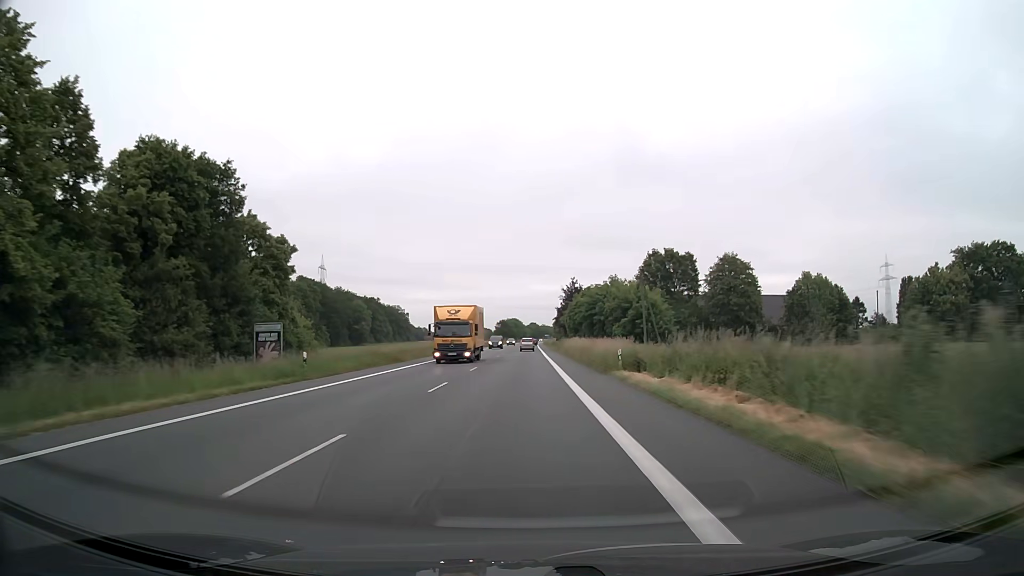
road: primary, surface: asphalt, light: Day
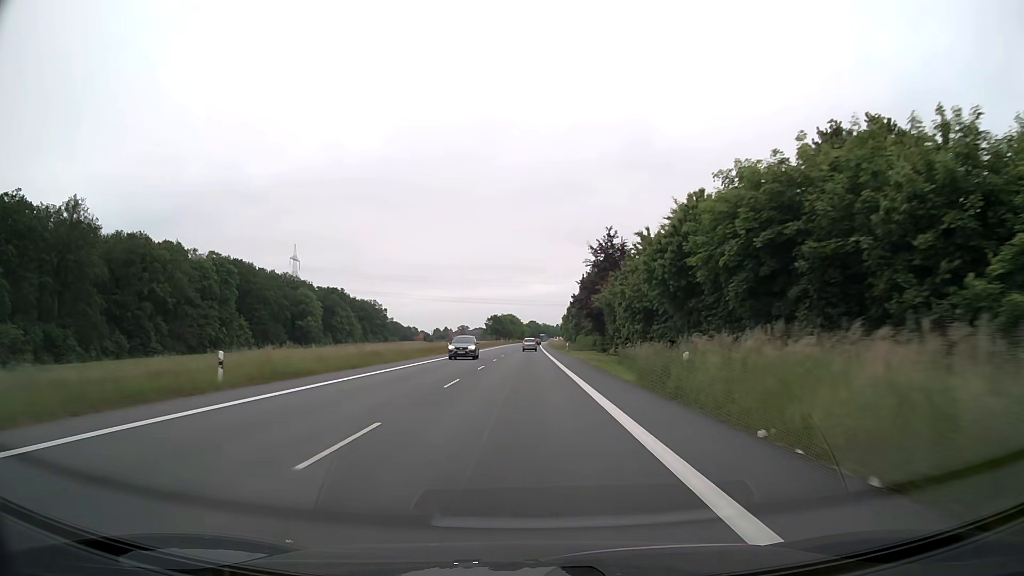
(0.0, +58.7) m; 0°
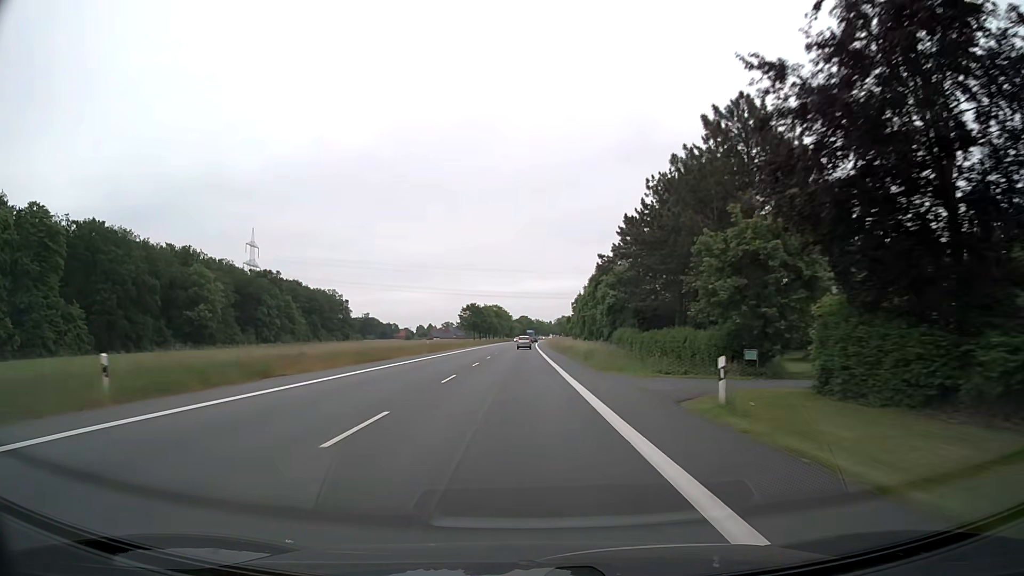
(+0.3, +58.6) m; +1°
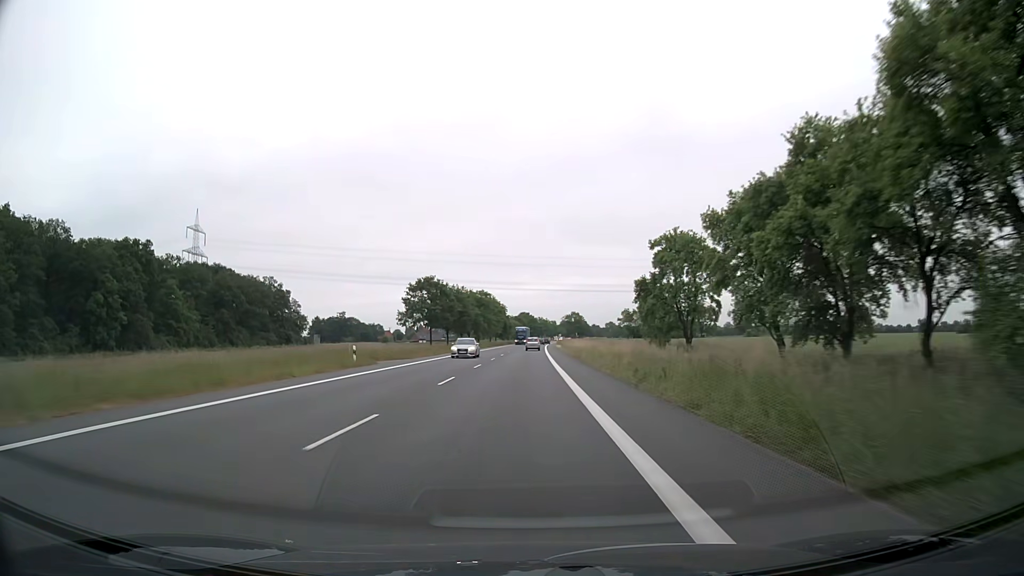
(0.0, +72.1) m; 0°
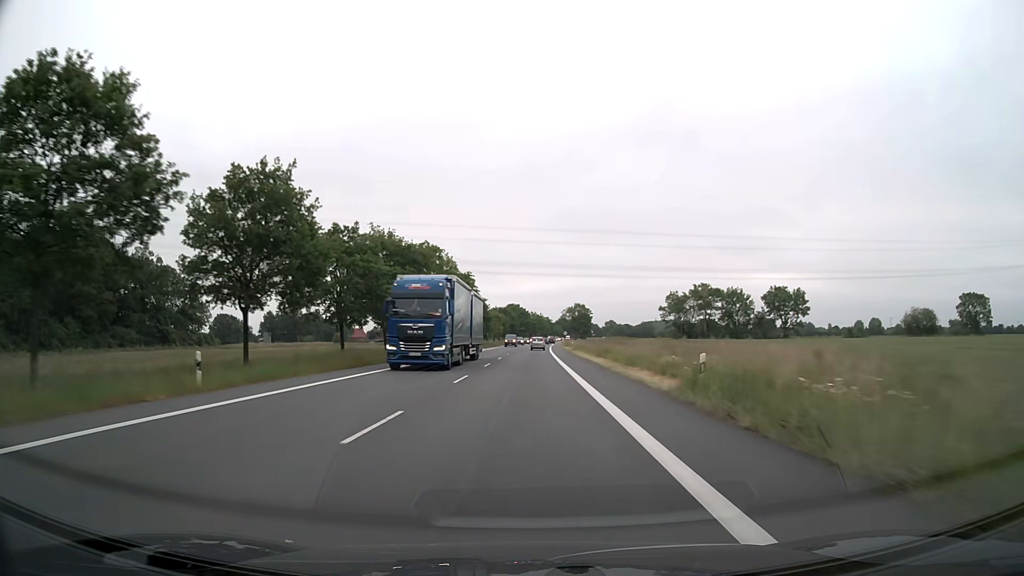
(+0.5, +71.5) m; +1°
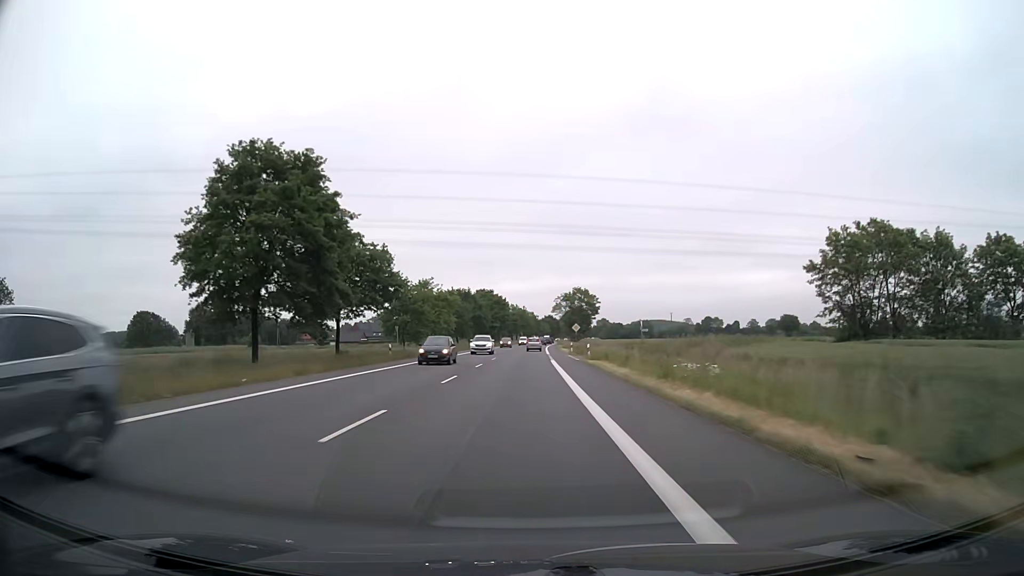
(+1.1, +71.9) m; +1°
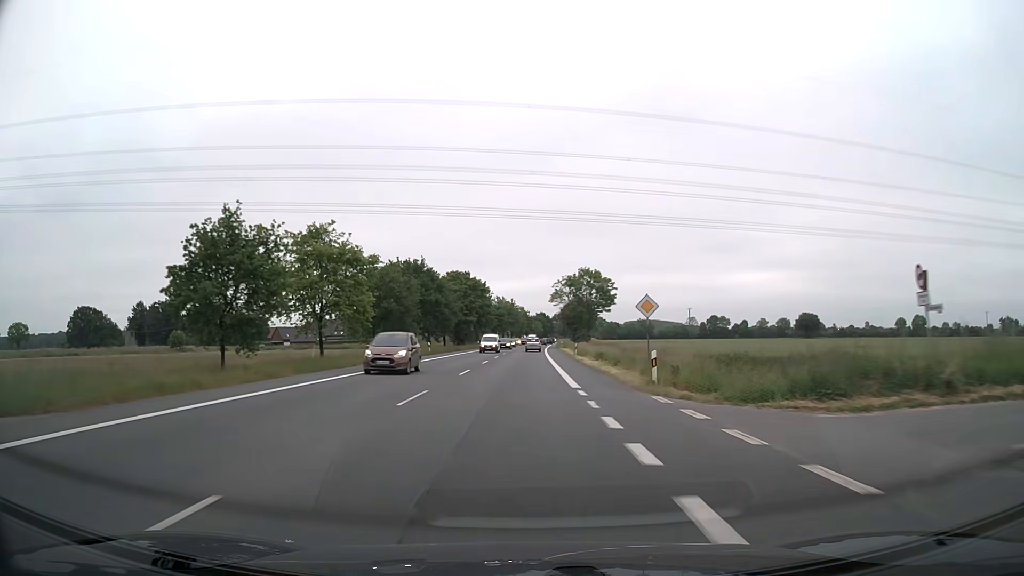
(+0.2, +43.2) m; +1°
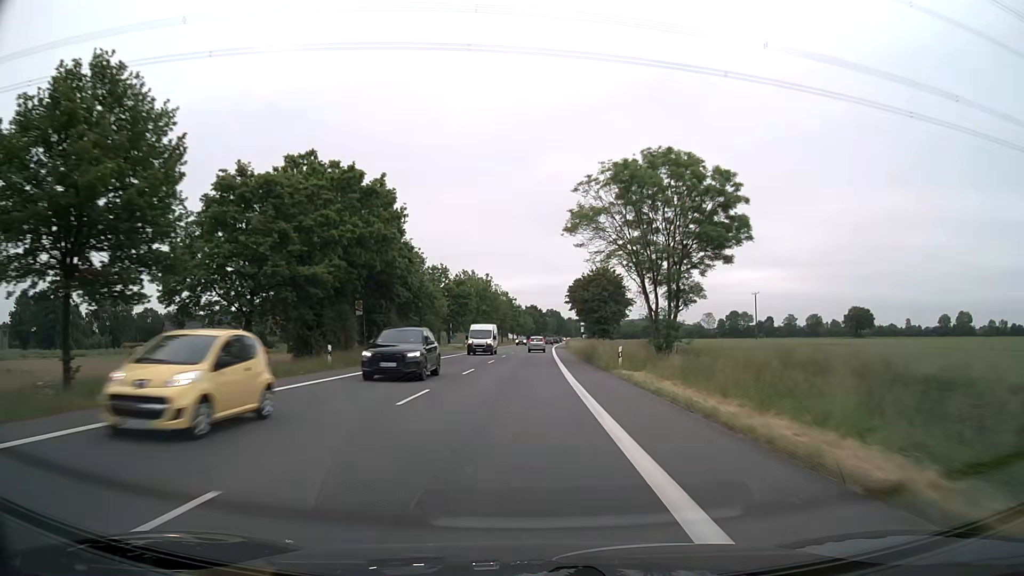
(+0.7, +71.9) m; +1°
(0, +10) (0, +20) (0, +30) (0, +40) (0, +50) (+1, +60) (+1, +70) (+1, +80) (+2, +90) (+2, +100) m
